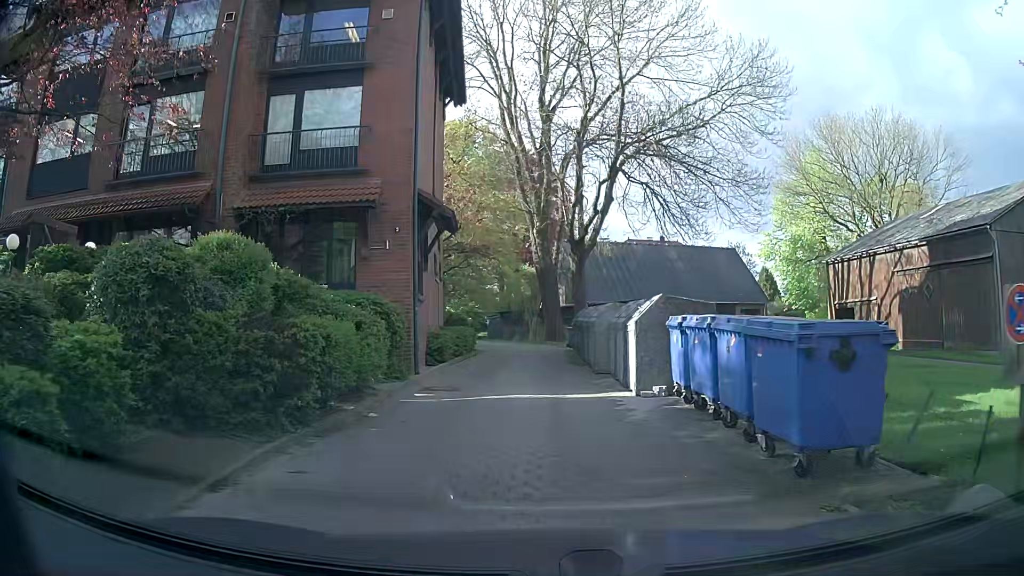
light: Day
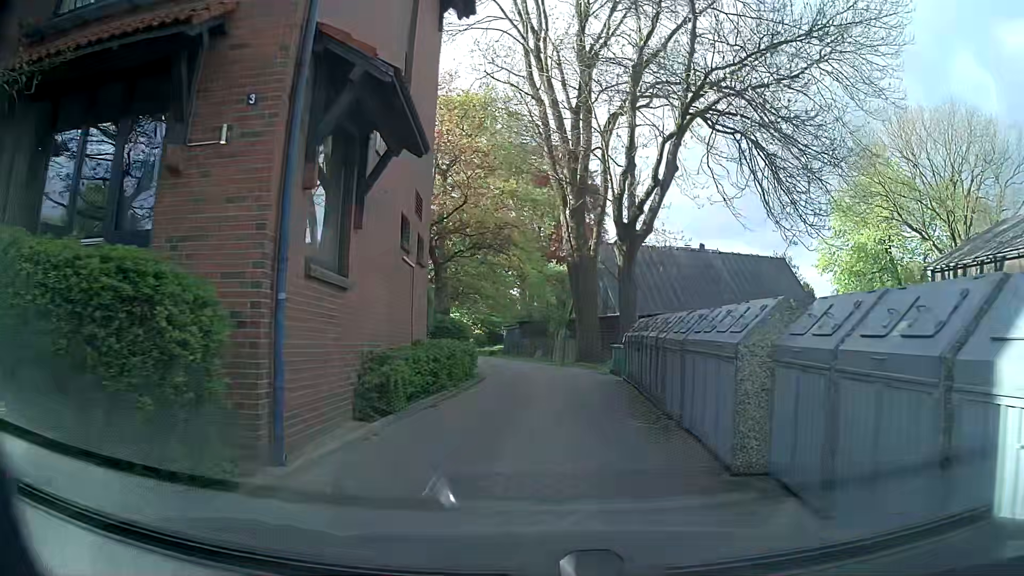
(-0.2, +9.7) m; -3°
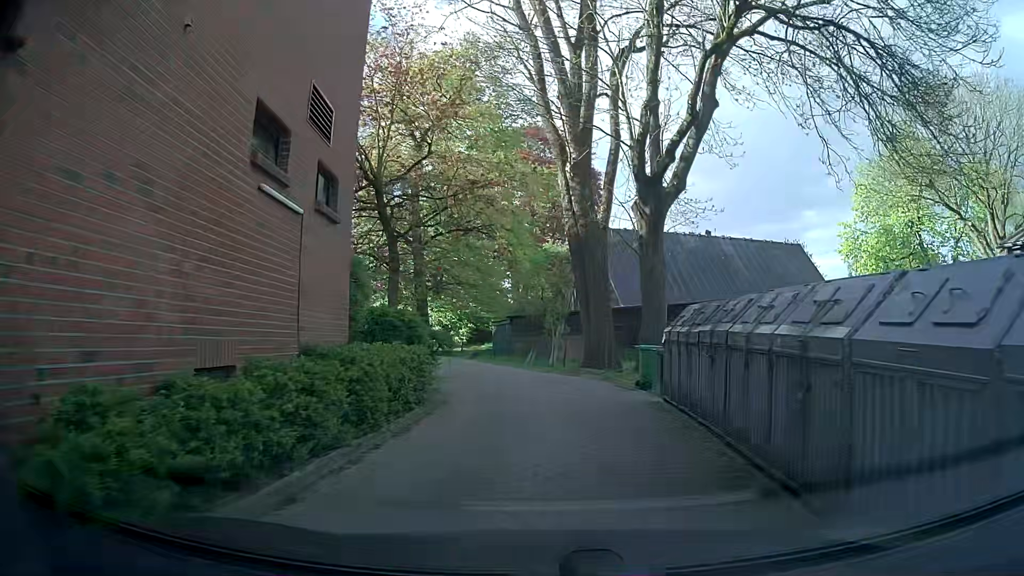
(+0.3, +6.9) m; +2°
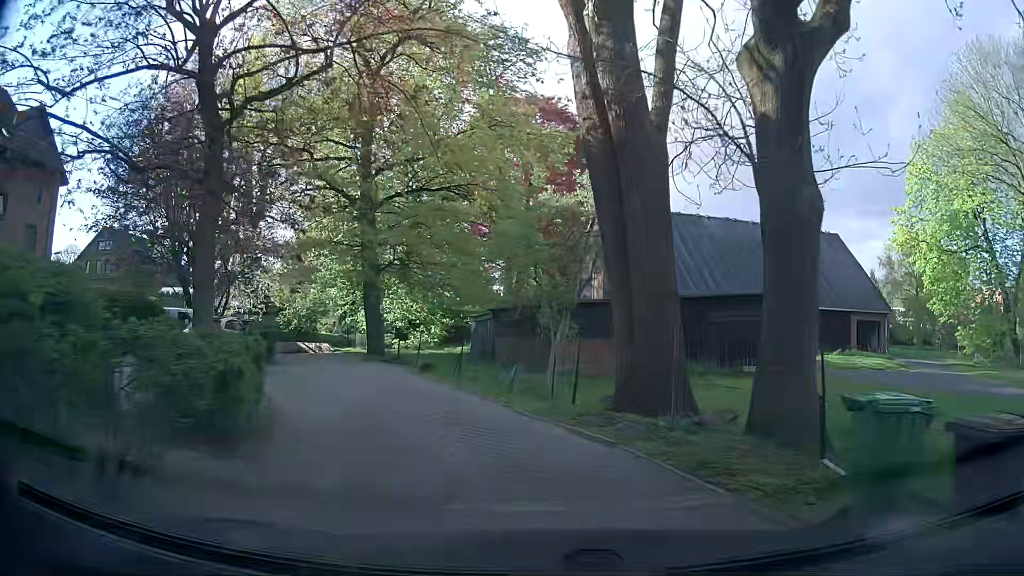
(+0.1, +10.6) m; +1°
